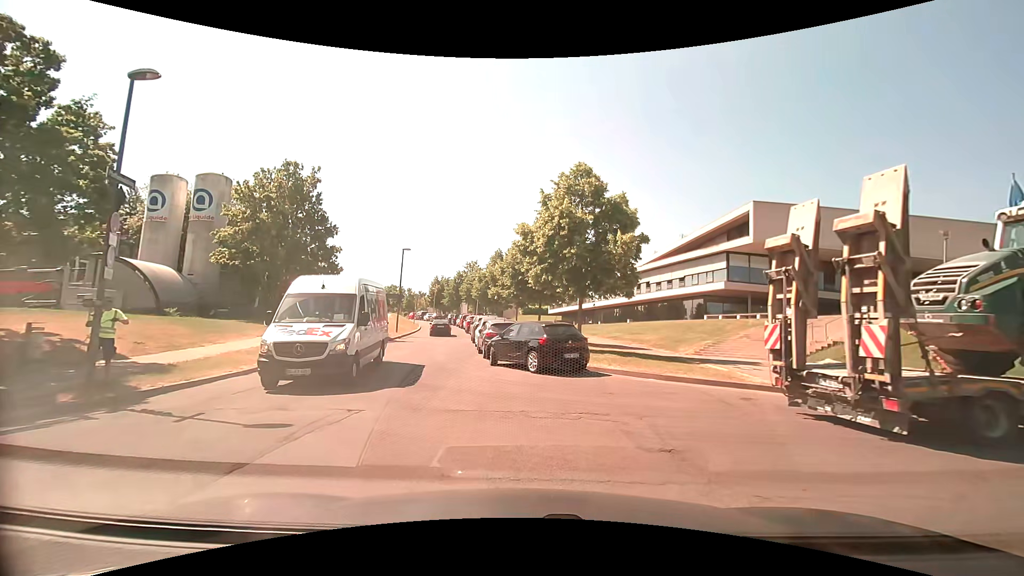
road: unclassified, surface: asphalt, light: Day
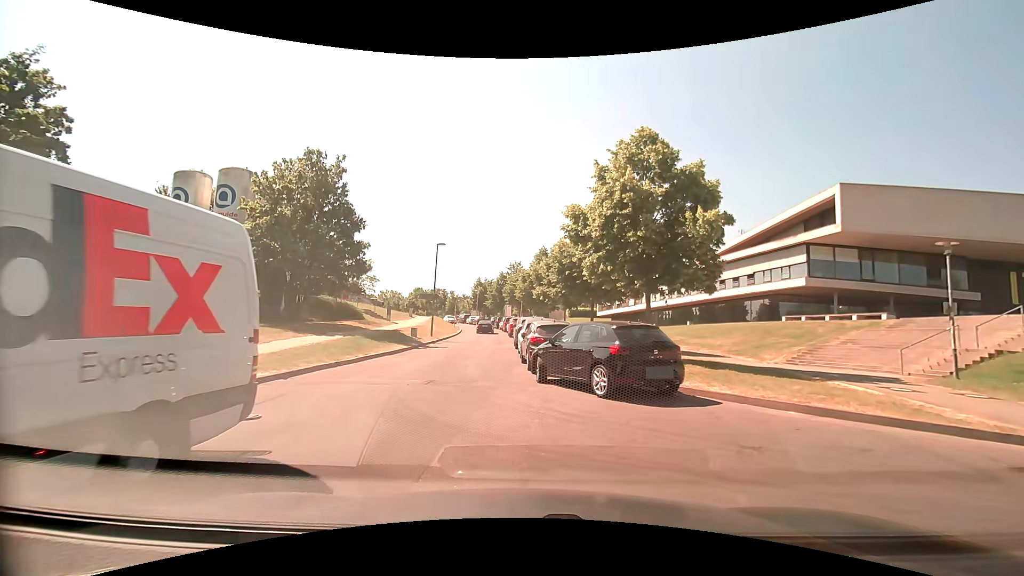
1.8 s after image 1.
(-0.1, +4.6) m; -5°
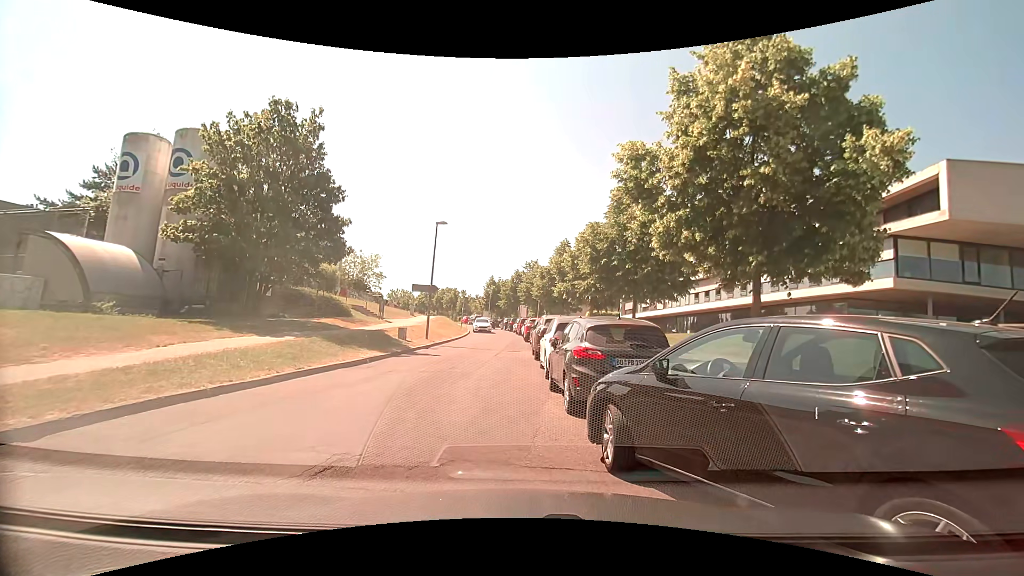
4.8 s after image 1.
(-0.3, +6.9) m; -3°
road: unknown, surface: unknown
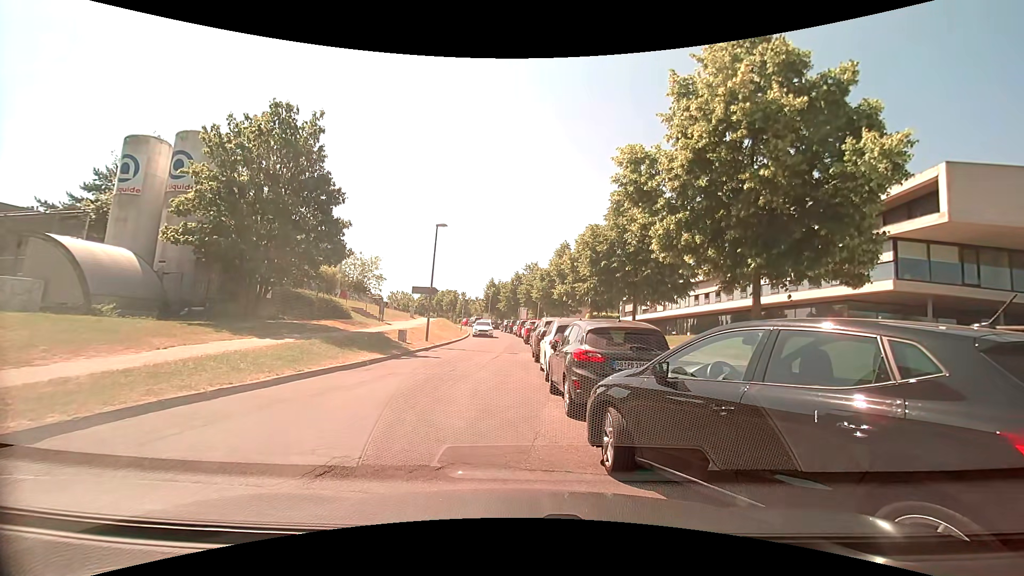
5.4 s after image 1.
(0.0, +0.1) m; 0°
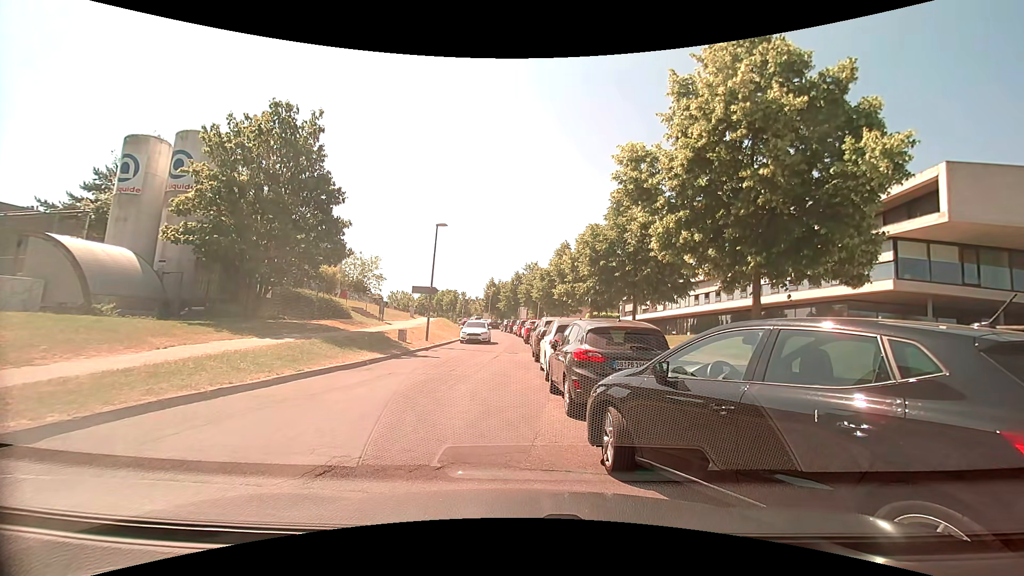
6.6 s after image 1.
(0.0, 0.0) m; 0°
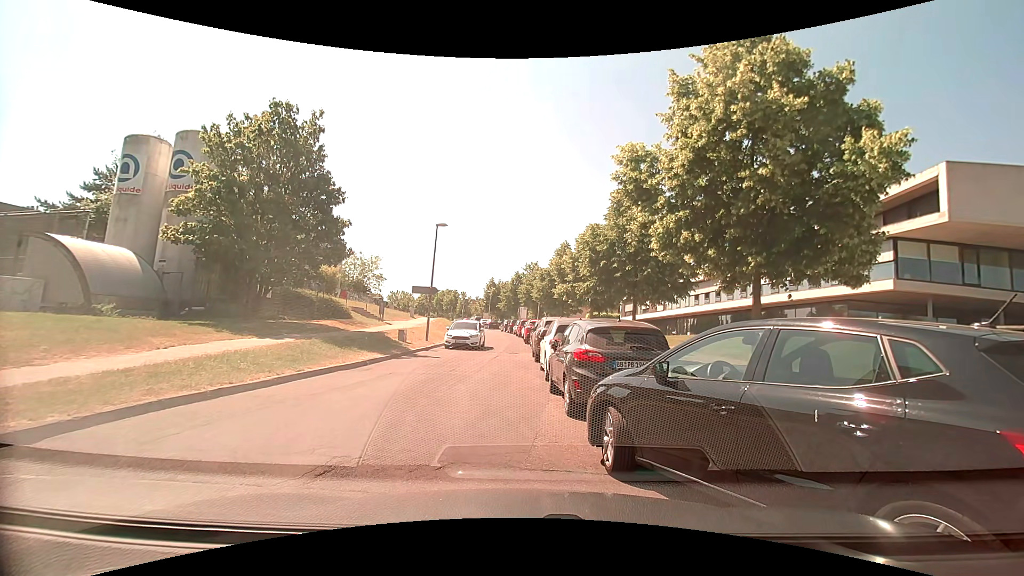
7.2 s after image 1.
(0.0, 0.0) m; 0°
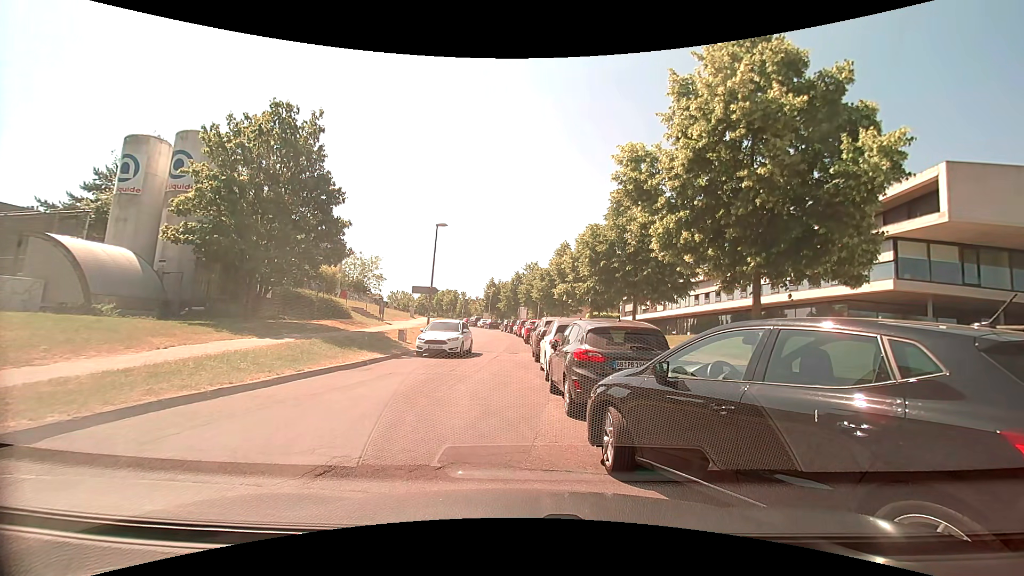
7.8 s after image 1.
(0.0, 0.0) m; 0°
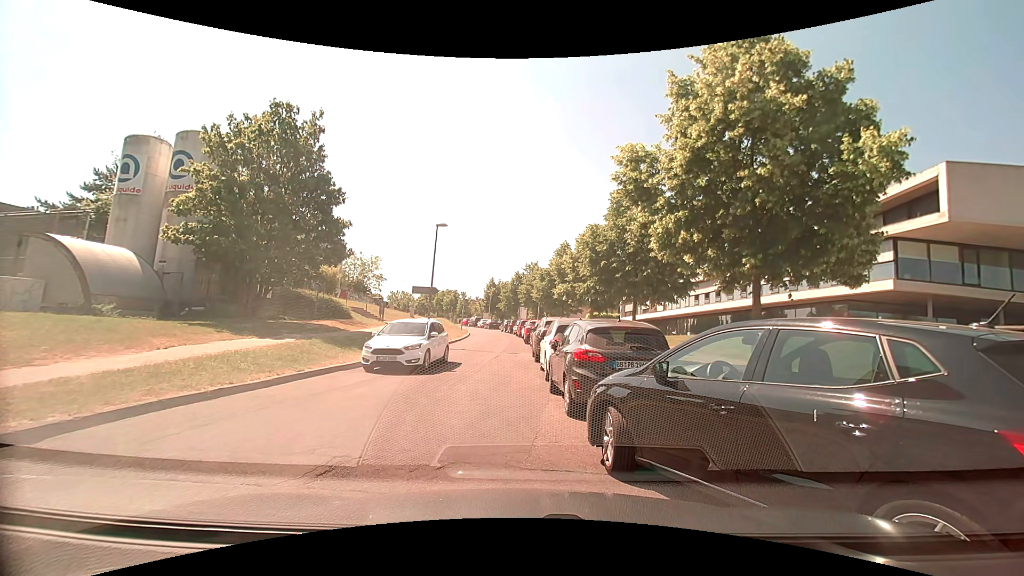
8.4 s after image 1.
(0.0, 0.0) m; 0°
(-1, +10) (-1, +20) (-1, +30) (-1, +40) (-1, +50) (-2, +60) (-4, +70) (-6, +80) (-8, +89) (-12, +99) m
